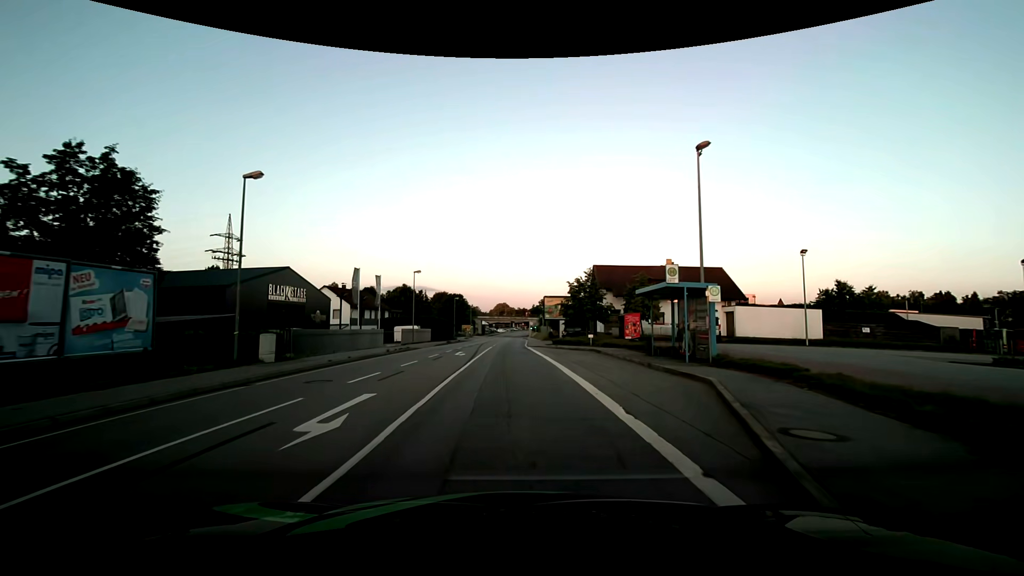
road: primary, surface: asphalt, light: Day
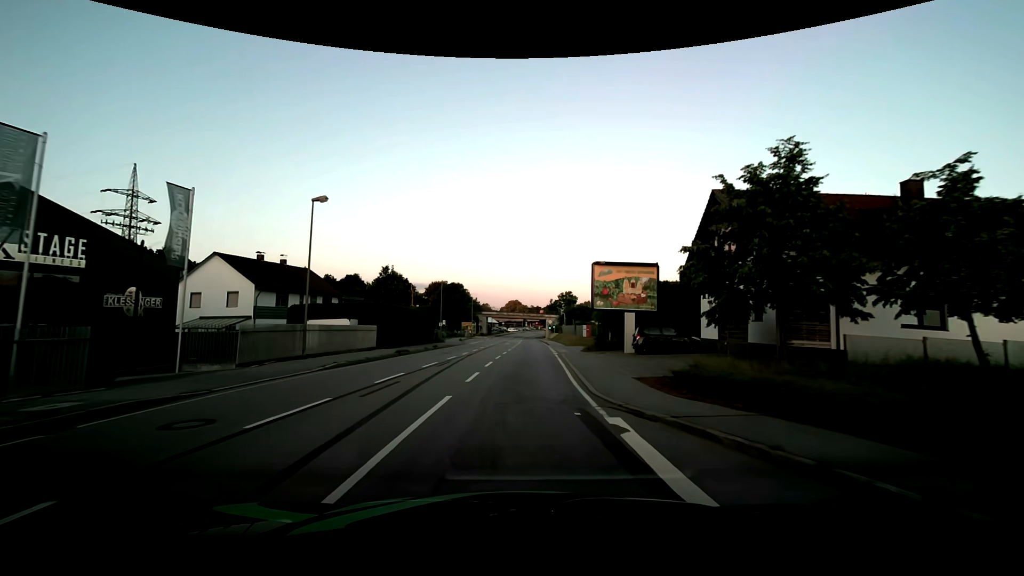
(-0.6, +30.6) m; -2°
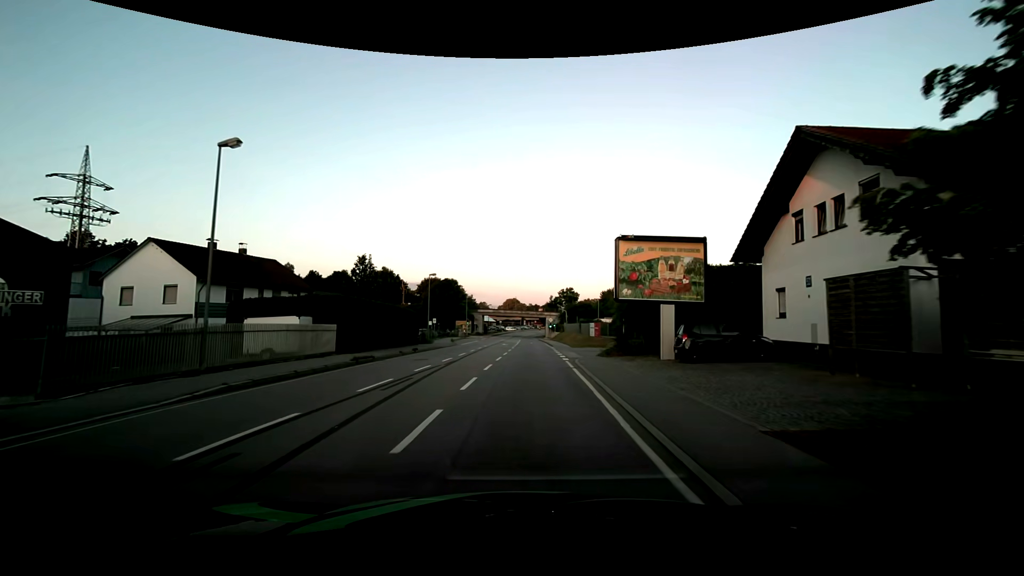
(0.0, +7.7) m; 0°
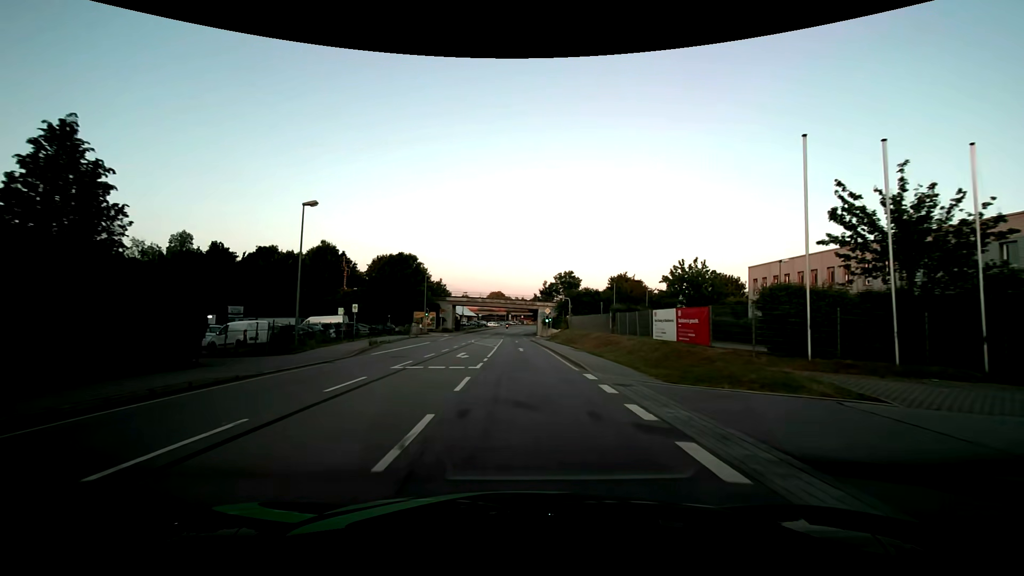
(+0.5, +30.7) m; +2°
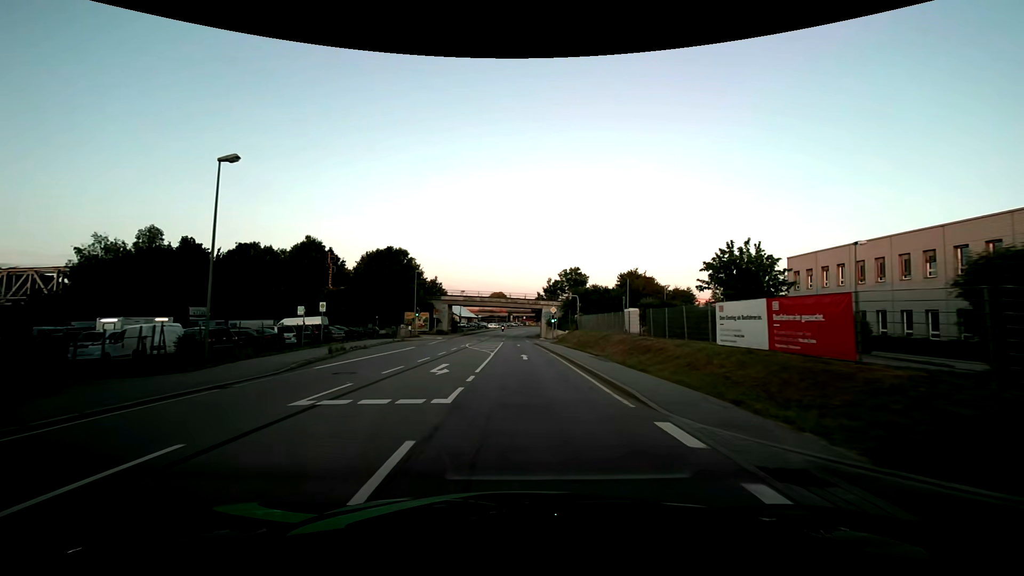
(0.0, +7.7) m; 0°
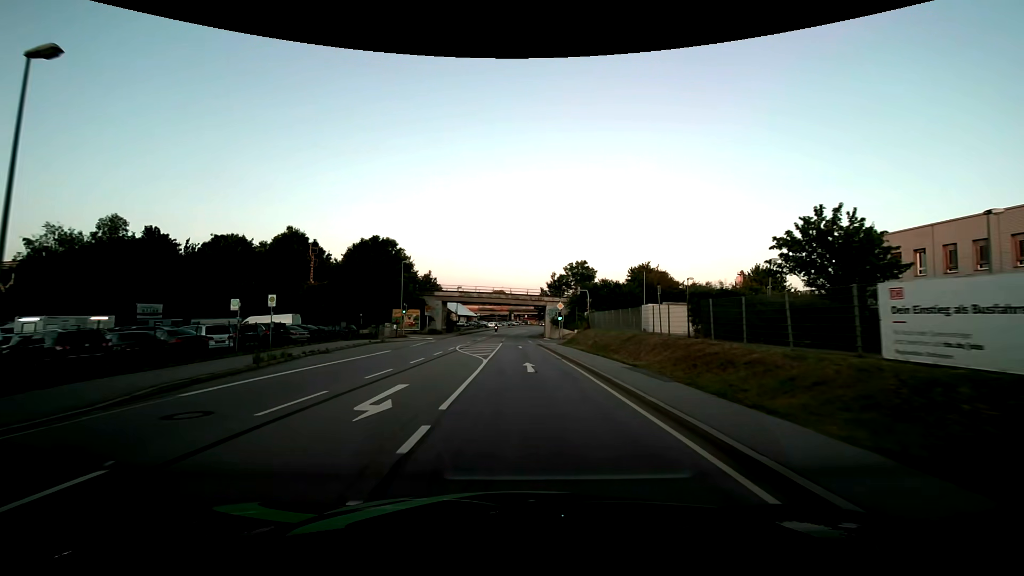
(0.0, +7.7) m; 0°
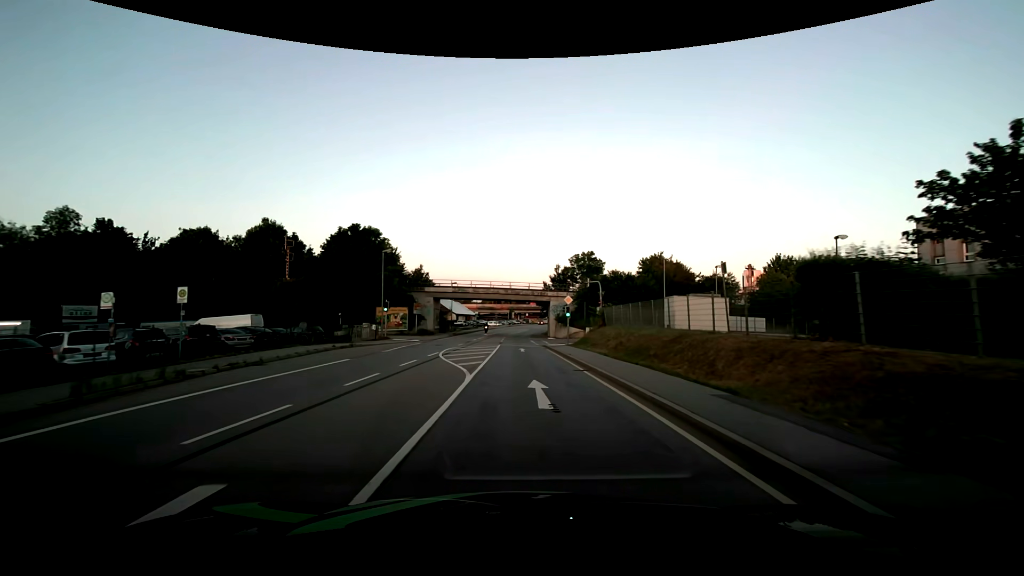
(0.0, +7.7) m; 0°
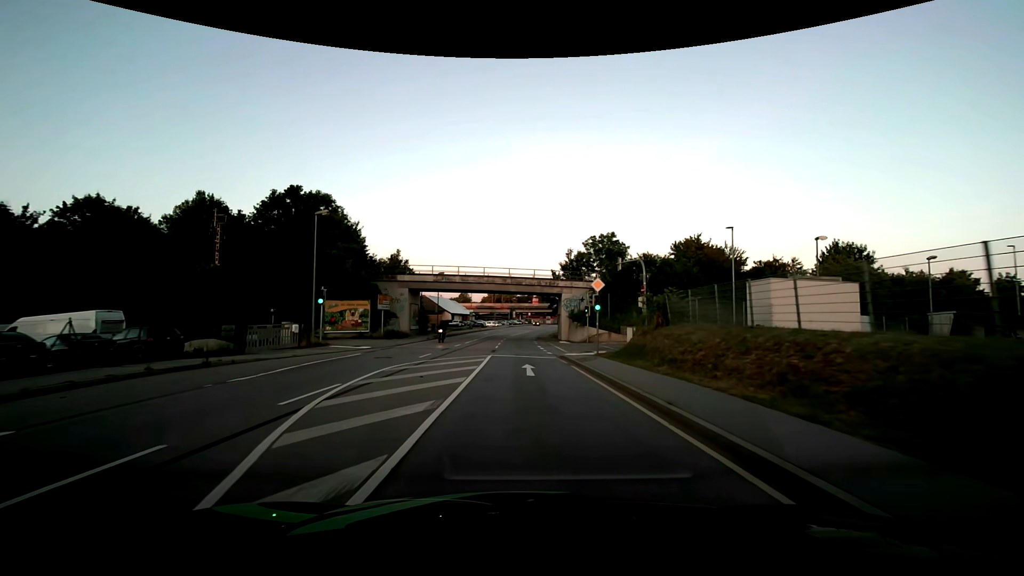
(0.0, +15.4) m; 0°
(0, +10) (0, +20) (0, +30) (0, +40) (0, +50) (+1, +60) (+1, +70) (+2, +80) (+3, +90) (+4, +100) m
